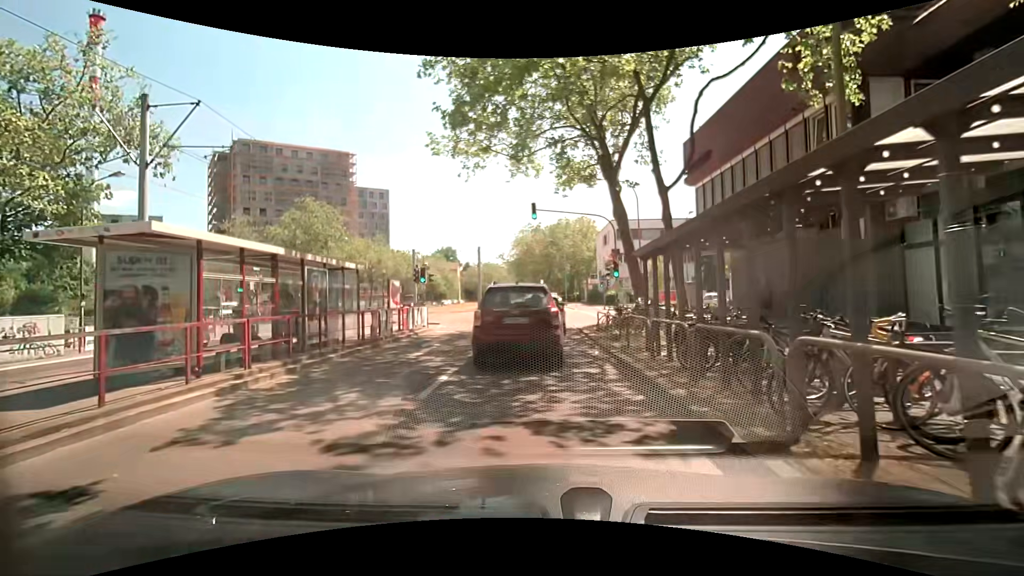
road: tertiary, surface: asphalt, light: Day
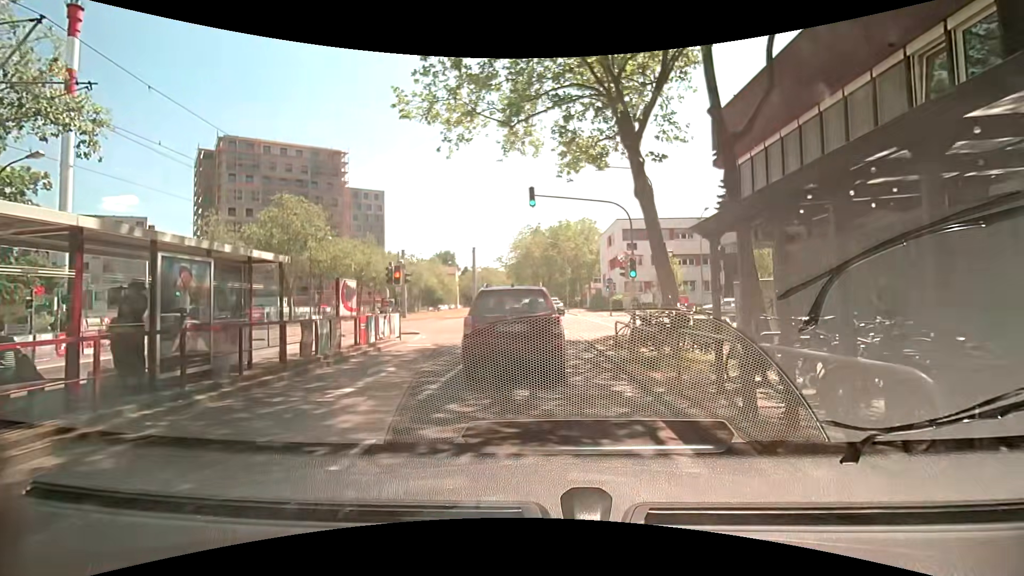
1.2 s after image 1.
(-0.1, +4.5) m; -1°
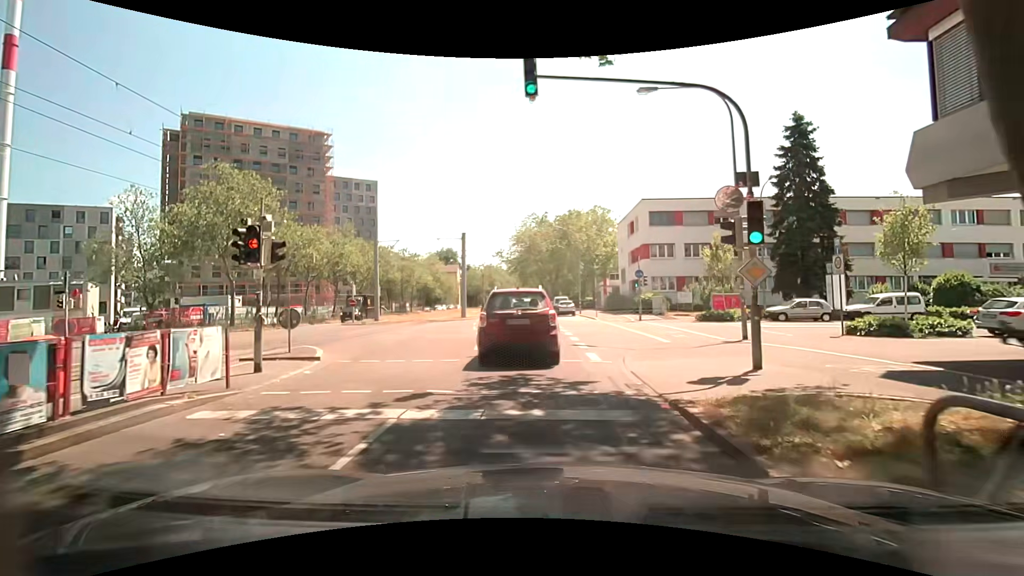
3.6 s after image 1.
(-0.1, +11.4) m; -1°
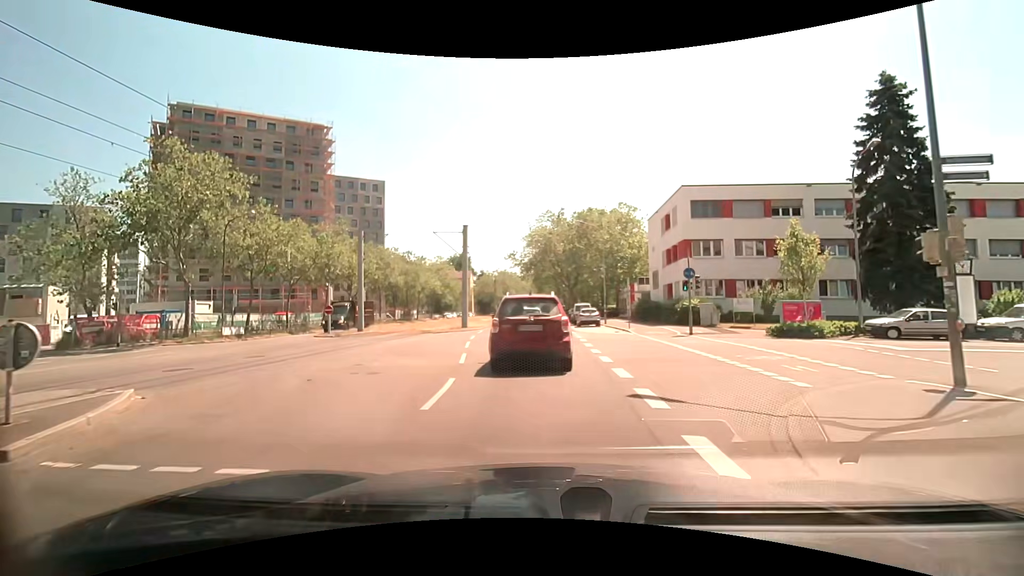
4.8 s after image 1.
(-0.1, +8.0) m; -3°
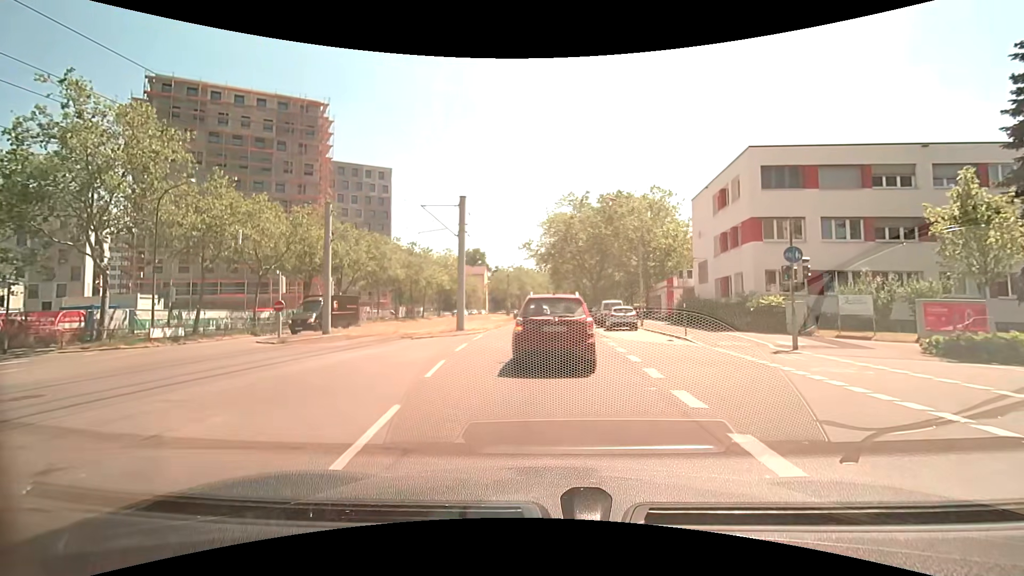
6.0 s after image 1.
(-0.1, +8.9) m; -2°
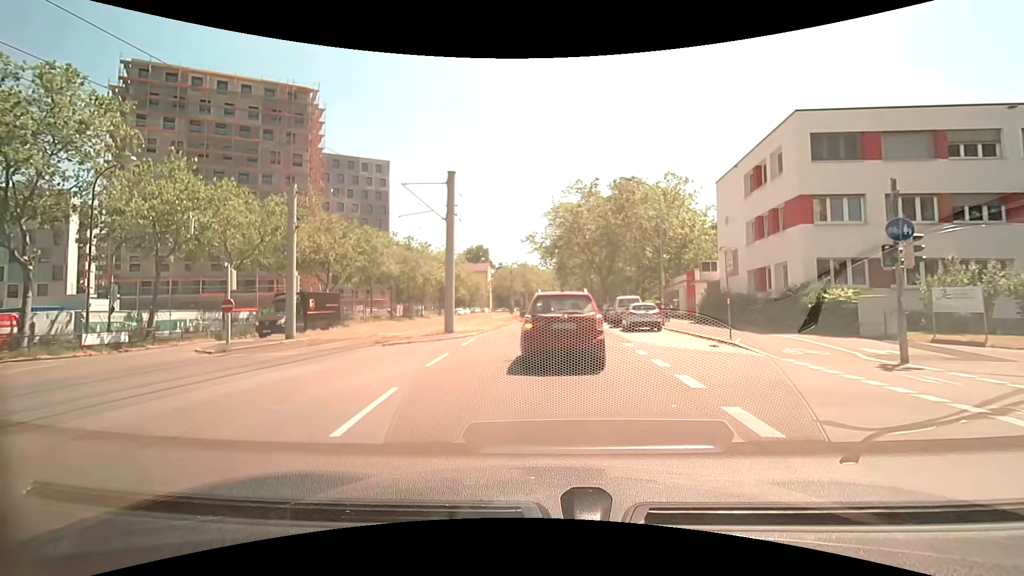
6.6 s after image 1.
(0.0, +4.7) m; 0°
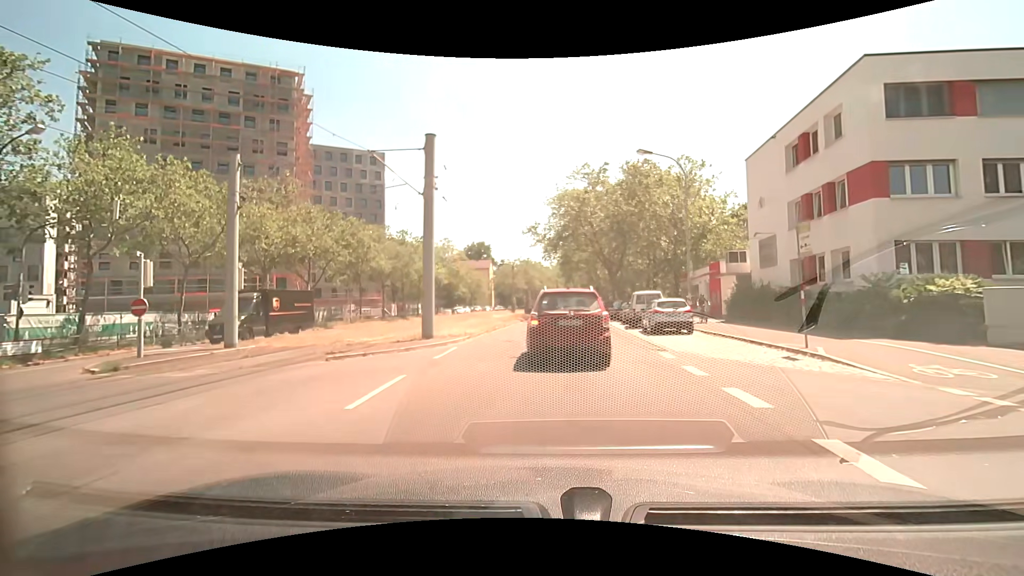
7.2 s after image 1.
(0.0, +4.9) m; -1°
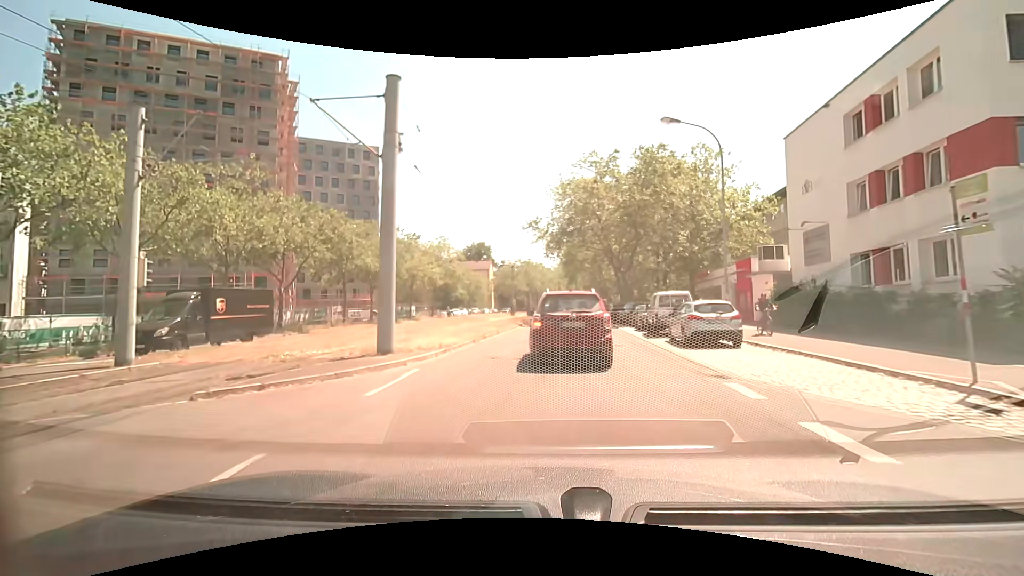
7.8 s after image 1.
(0.0, +4.9) m; 0°
(0, +10) (0, +20) (0, +30) (0, +40) (+1, +50) (+1, +60) (+2, +70) (+2, +80) (+3, +90) (+4, +100) m
